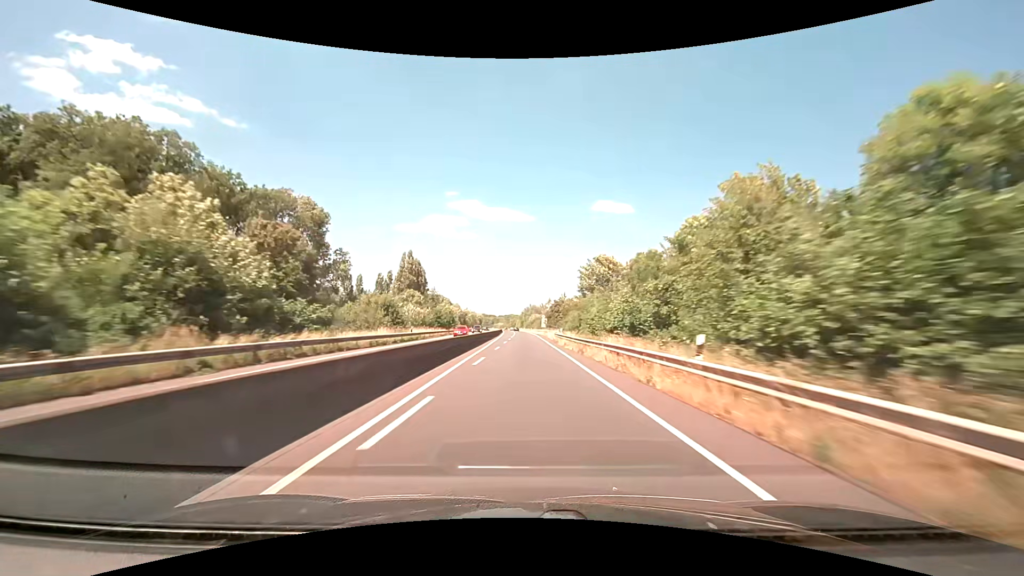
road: trunk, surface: asphalt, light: Day
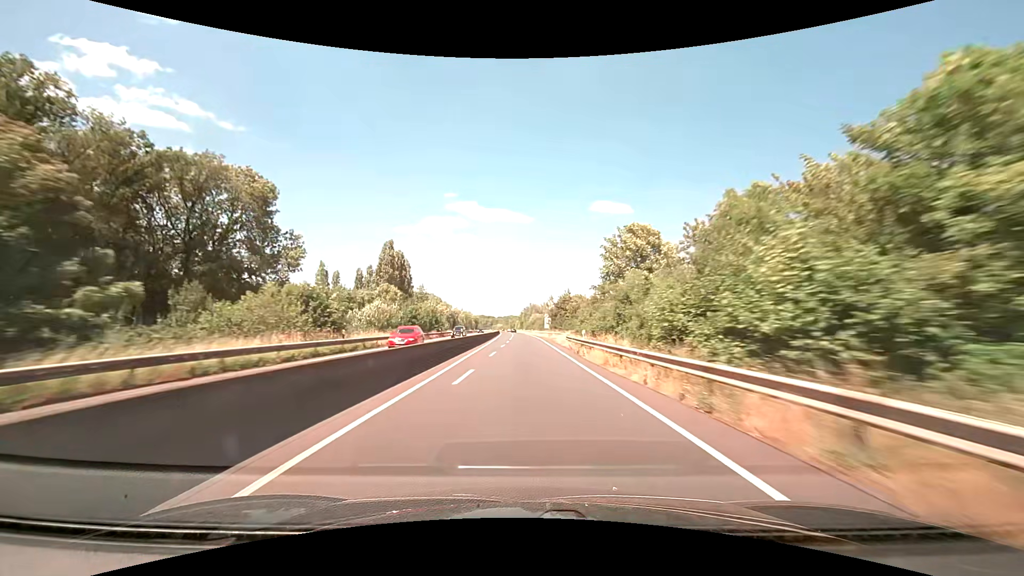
(0.0, +17.8) m; 0°
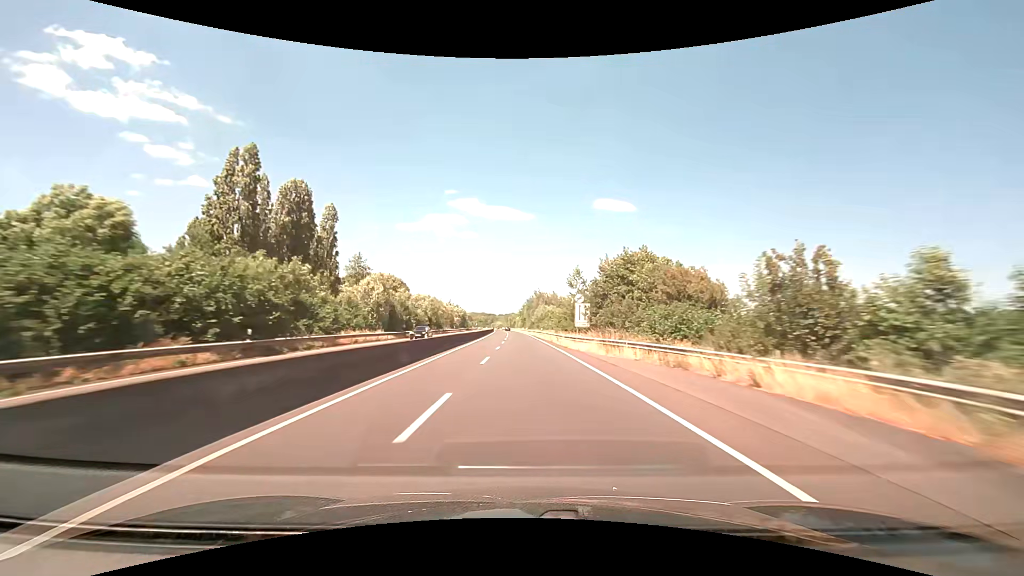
(-0.1, +54.5) m; 0°
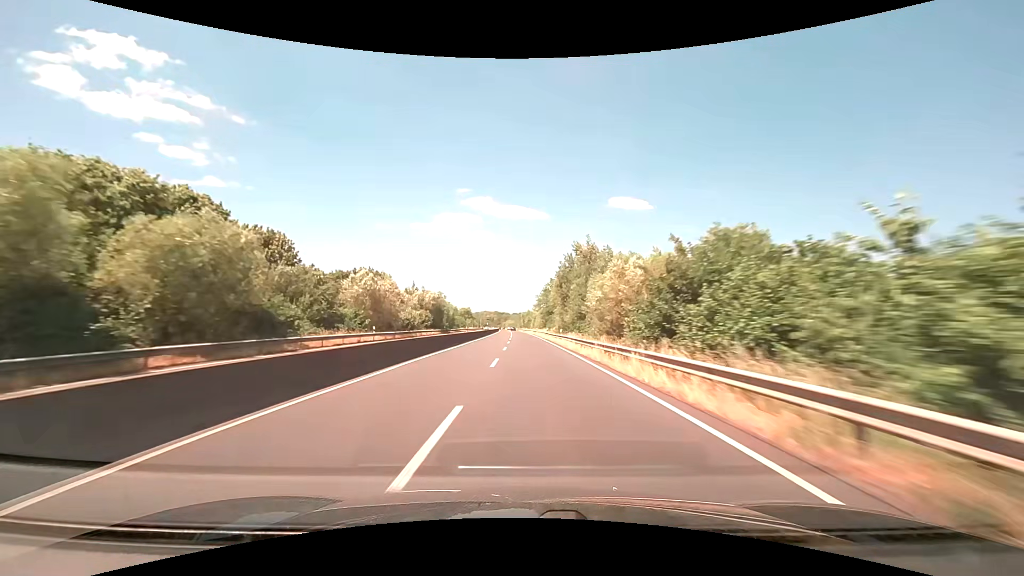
(-0.9, +73.8) m; -1°
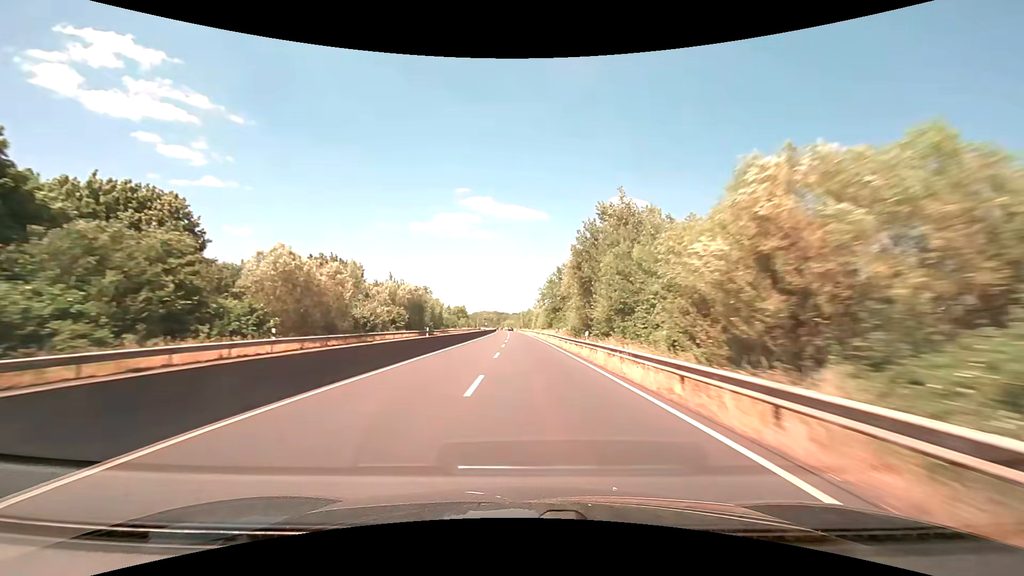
(0.0, +18.7) m; 0°
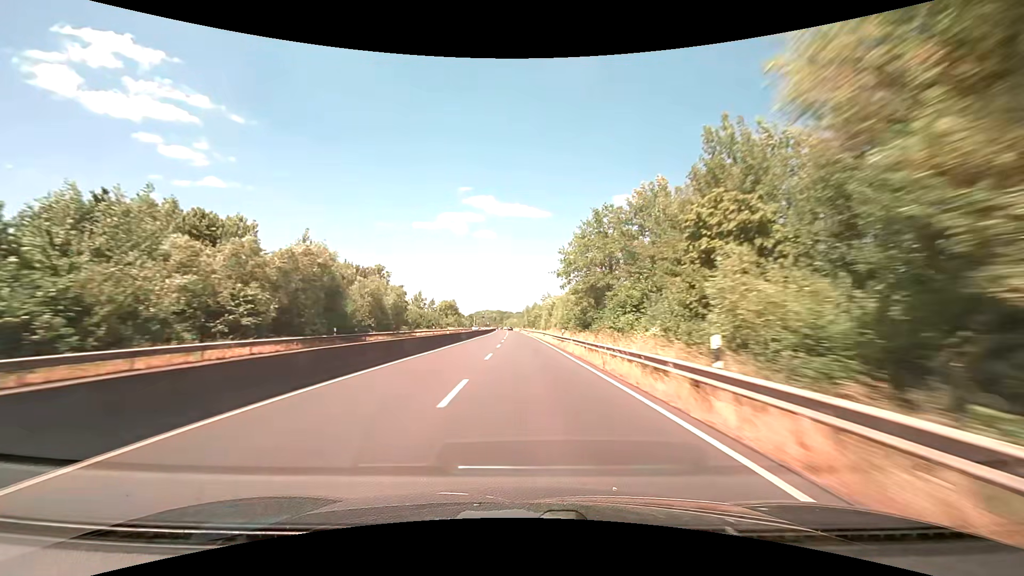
(-0.2, +37.7) m; 0°
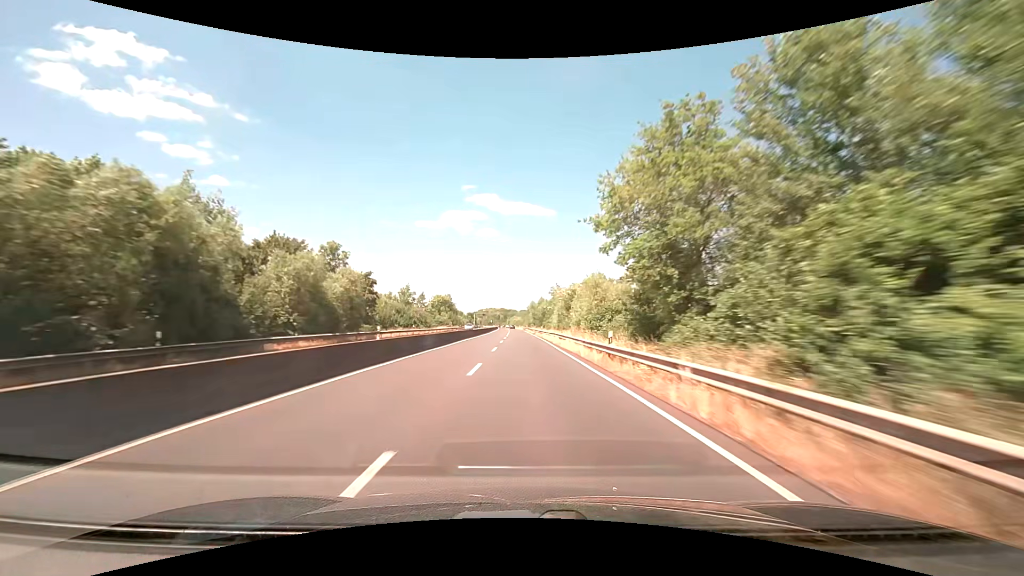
(-0.1, +19.1) m; -1°
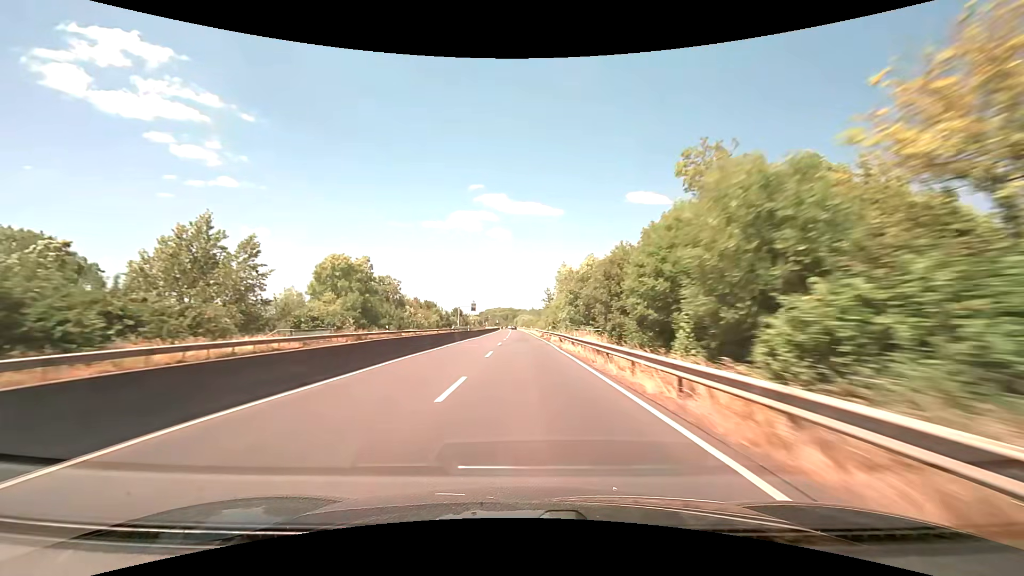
(-0.7, +76.8) m; -1°
(0, +10) (0, +20) (0, +30) (0, +40) (0, +50) (-1, +60) (-1, +70) (-1, +80) (-1, +90) (-1, +100) m
